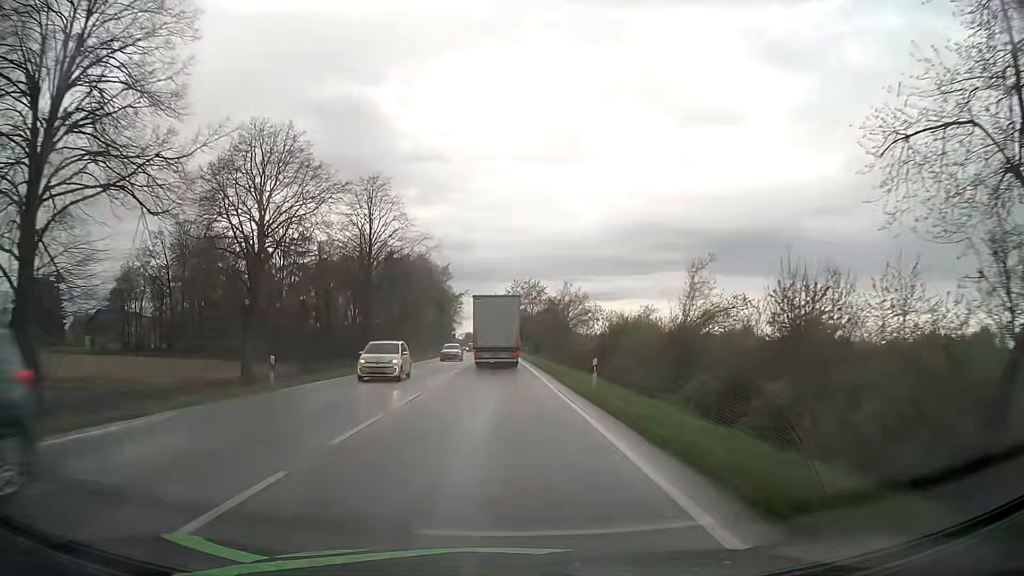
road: primary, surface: asphalt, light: Day
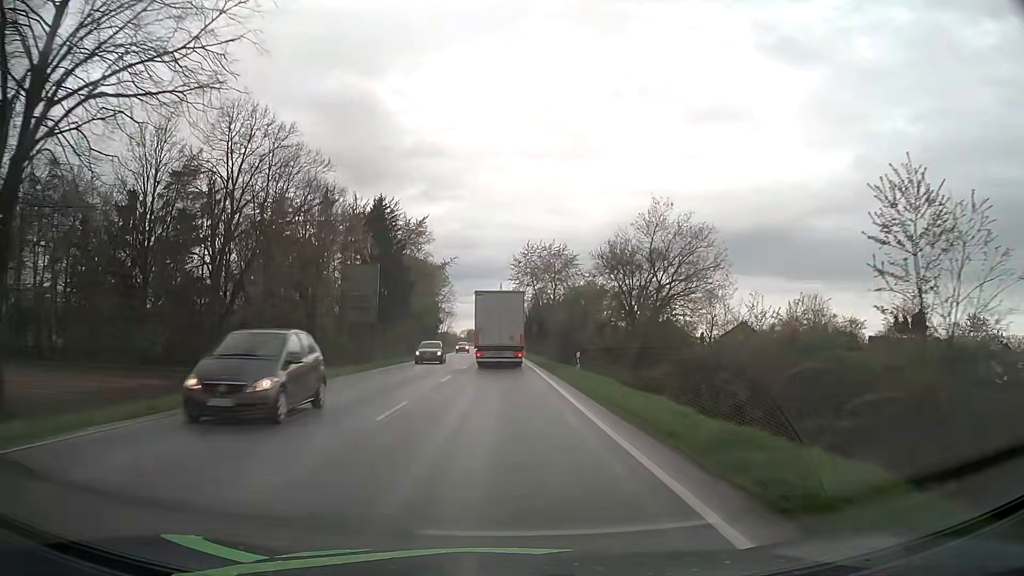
(-0.4, +45.3) m; -1°
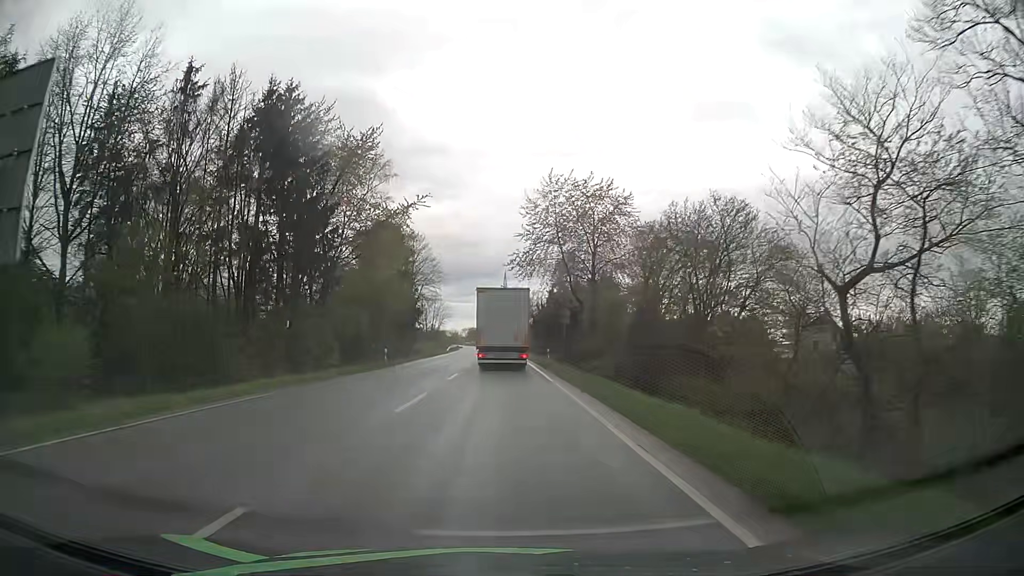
(-0.2, +33.9) m; 0°
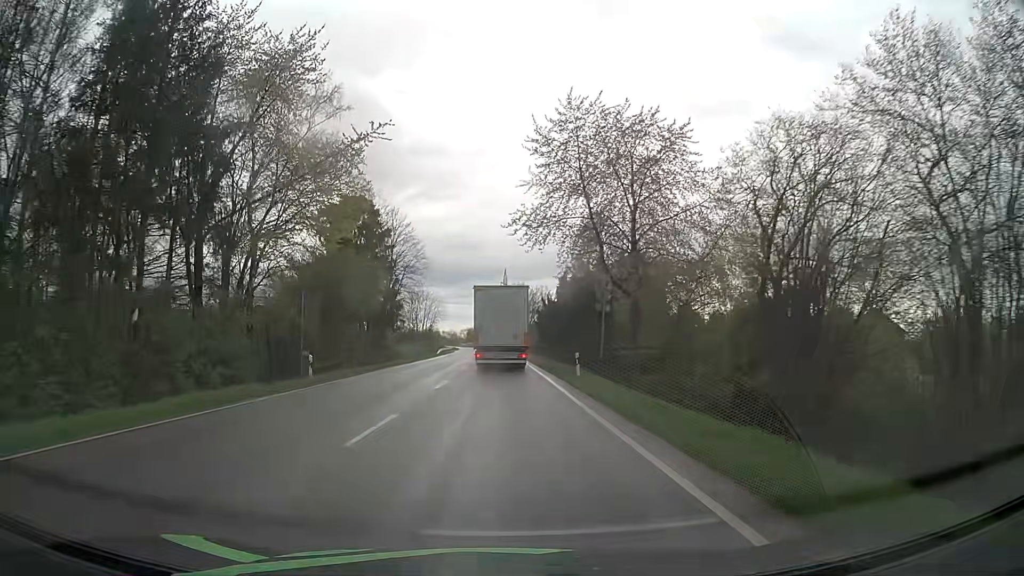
(0.0, +16.2) m; 0°
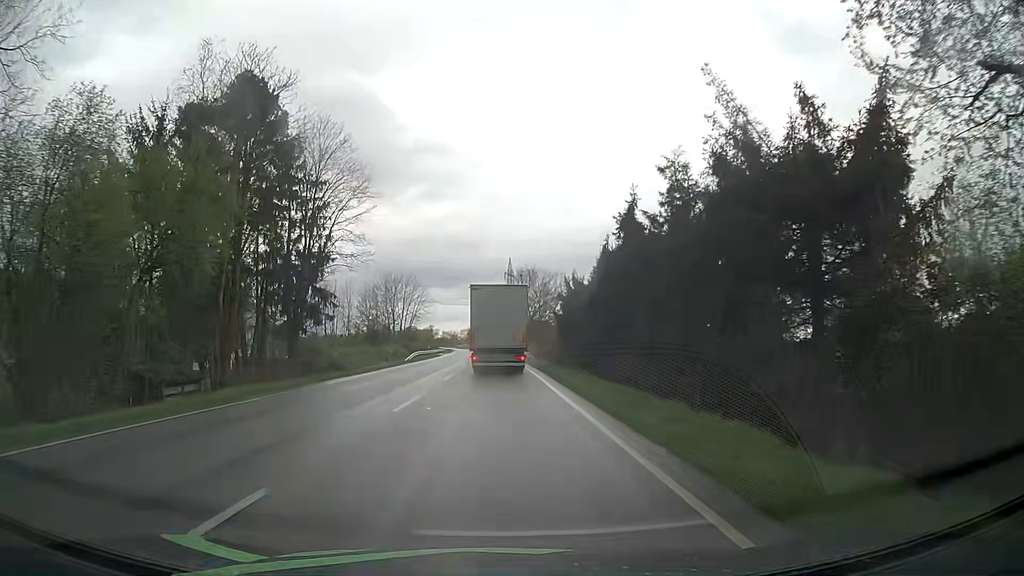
(0.0, +30.7) m; 0°
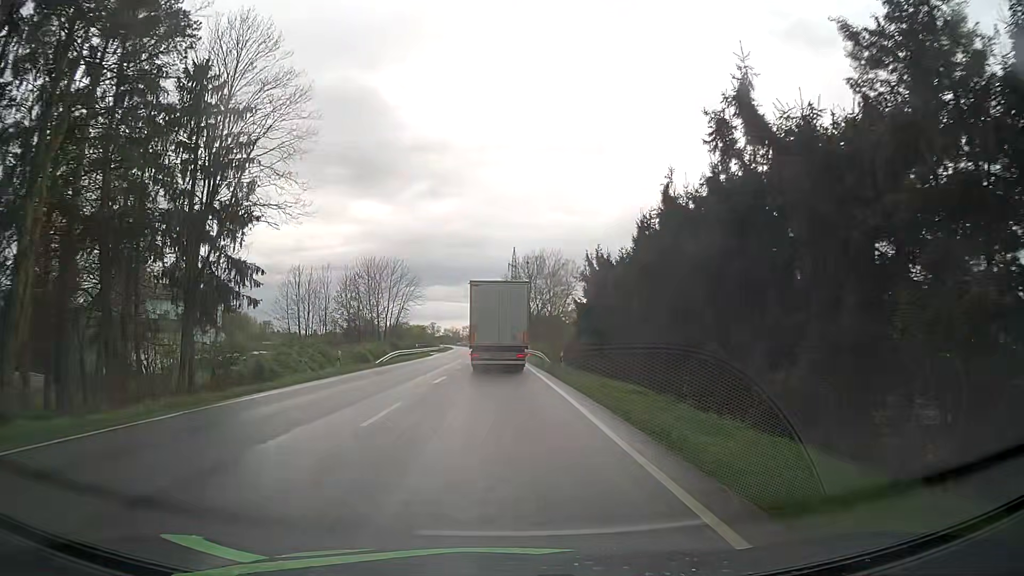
(0.0, +14.7) m; 0°
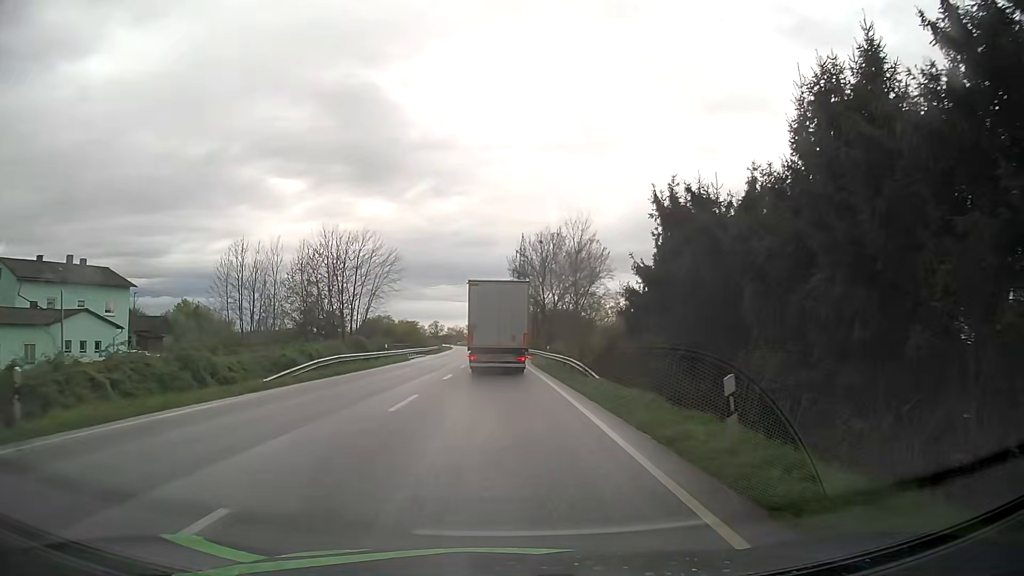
(-0.1, +21.4) m; 0°
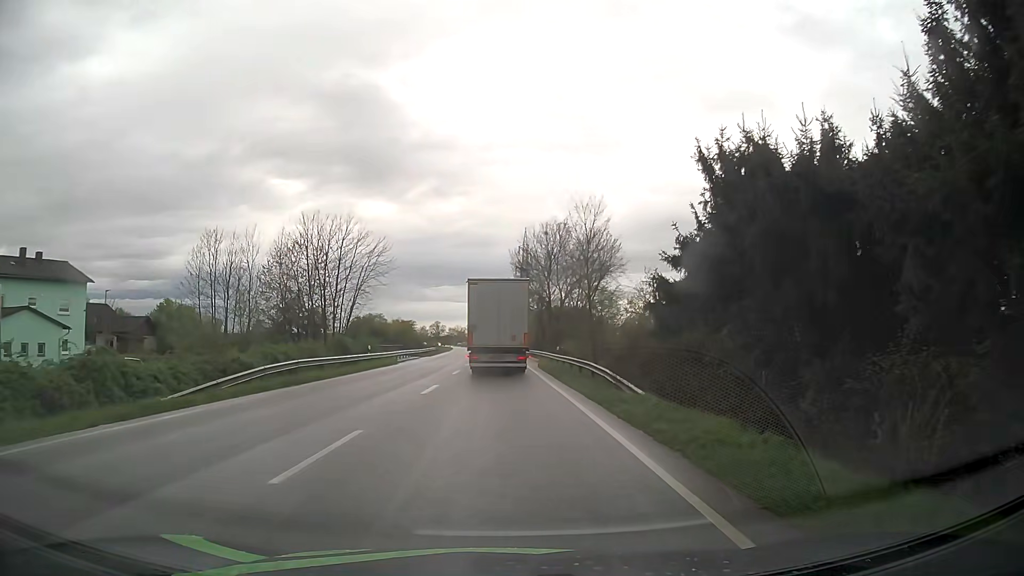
(0.0, +6.9) m; 0°
(0, +10) (0, +20) (0, +30) (-1, +40) (-1, +50) (-1, +60) (-2, +70) (-2, +80) (-2, +90) (-3, +100) m
